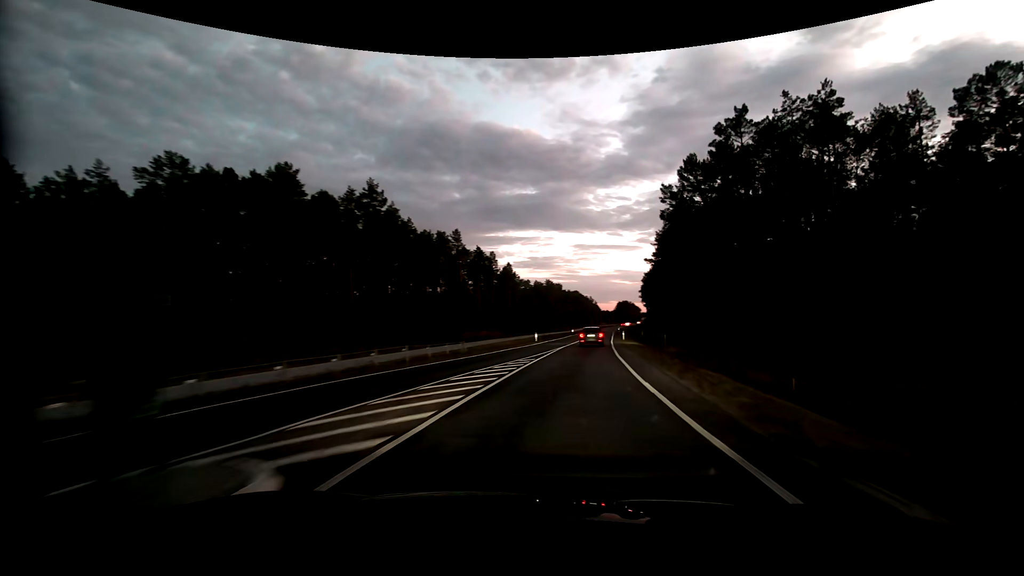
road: primary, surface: asphalt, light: Dusk
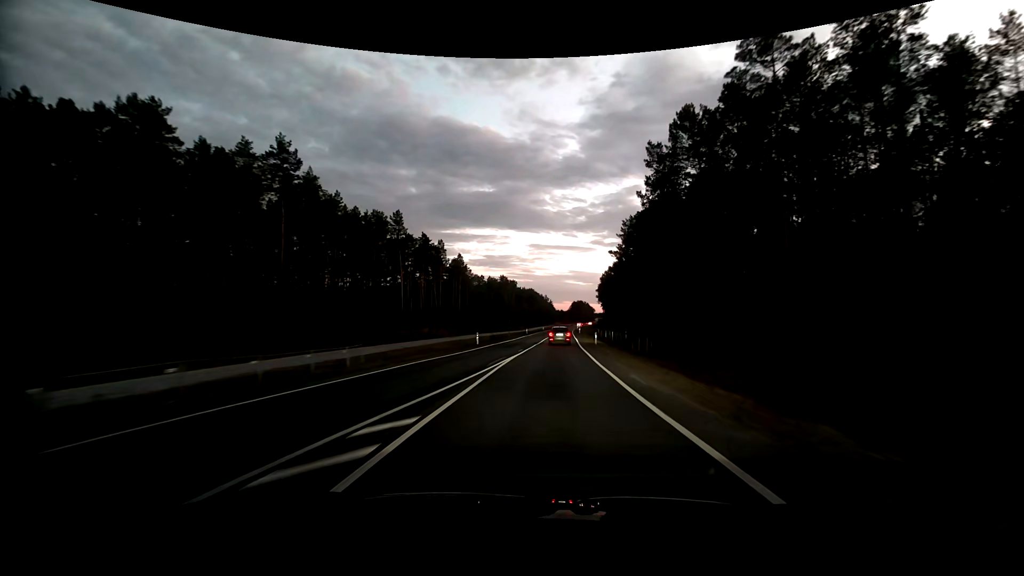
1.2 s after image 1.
(+0.8, +15.3) m; +5°
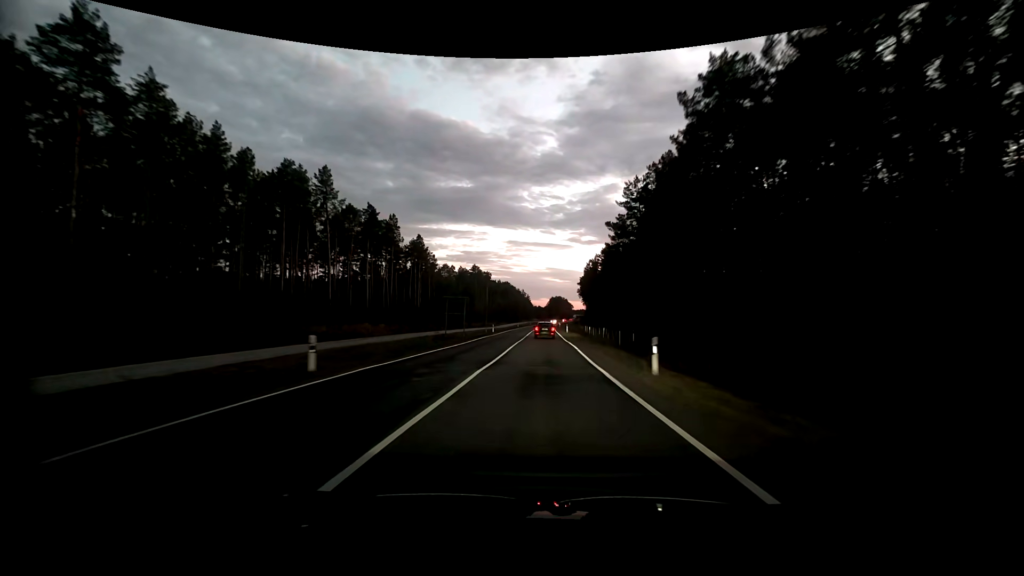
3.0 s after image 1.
(+0.8, +26.5) m; +3°
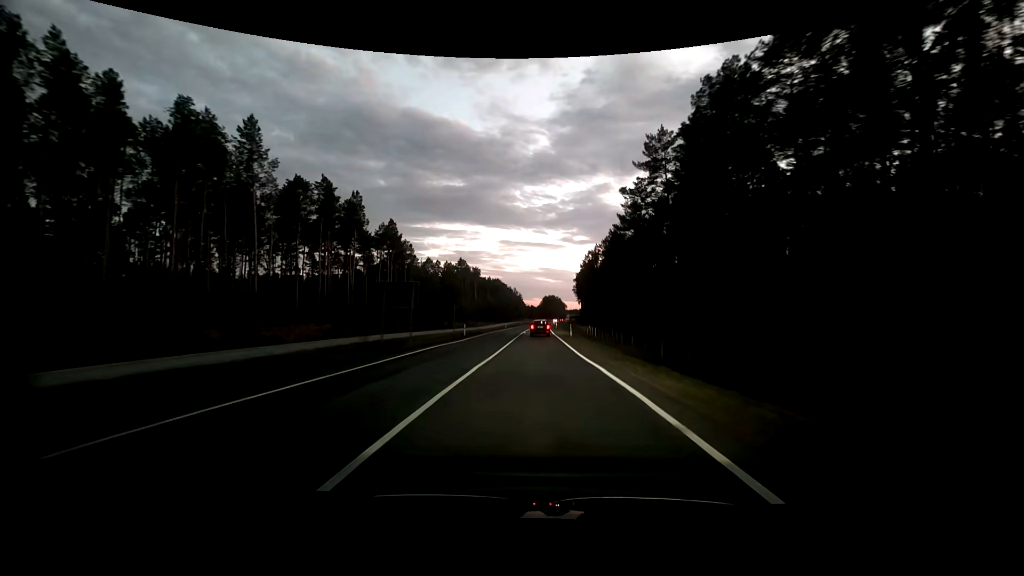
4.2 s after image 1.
(+0.1, +19.5) m; +1°
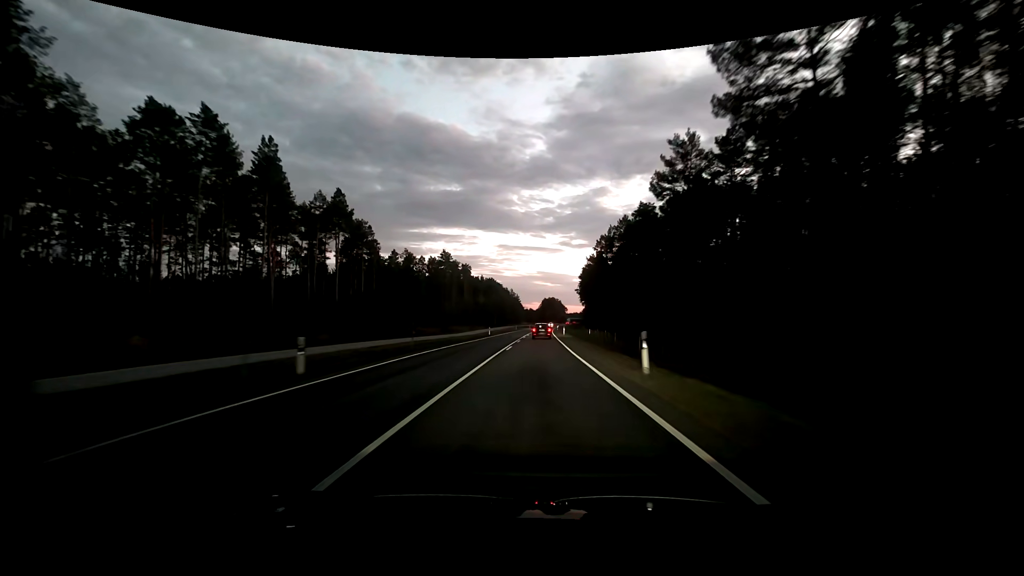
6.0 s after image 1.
(+0.2, +30.8) m; 0°
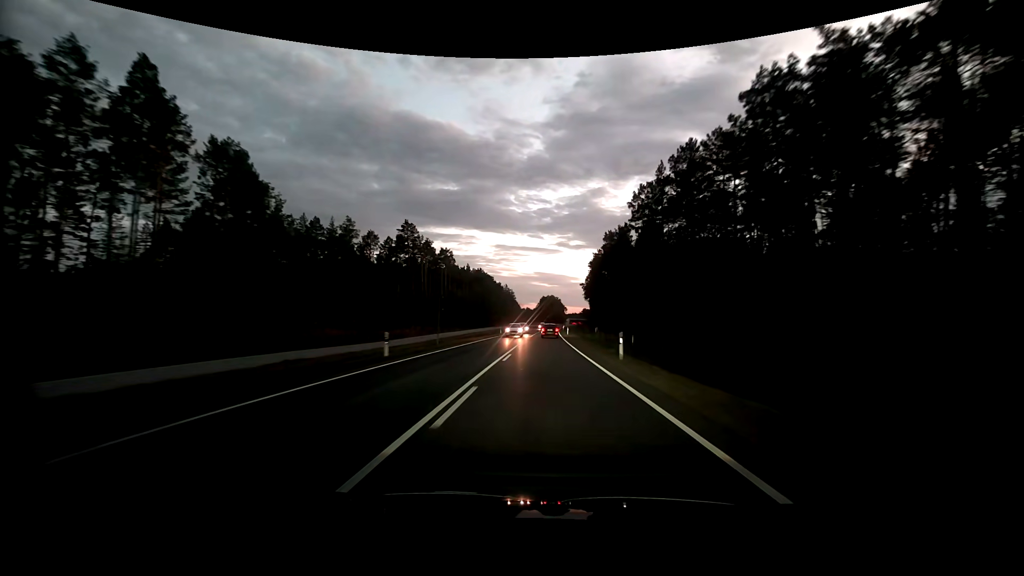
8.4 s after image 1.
(-0.1, +43.6) m; 0°
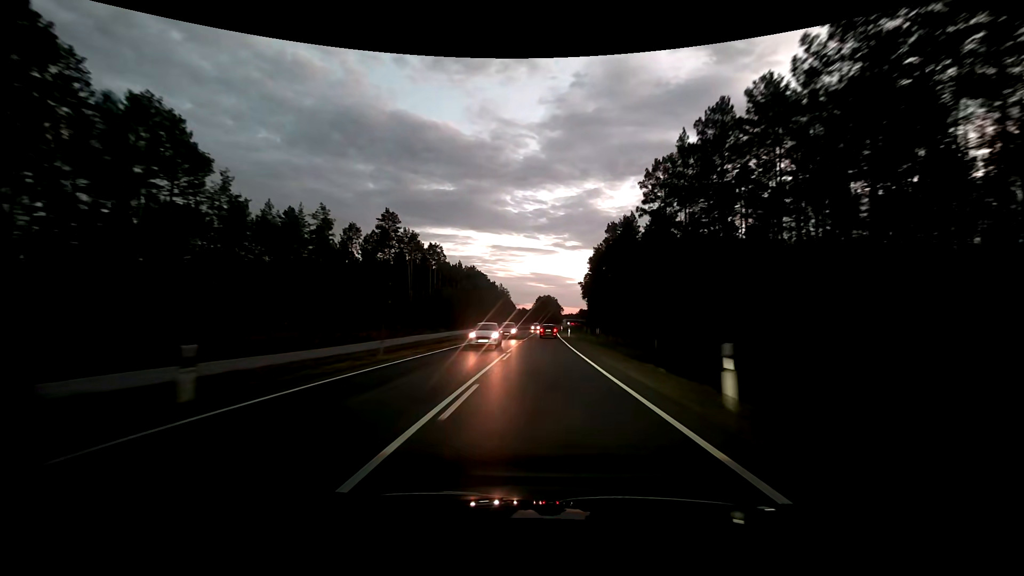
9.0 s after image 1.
(+0.1, +11.5) m; 0°
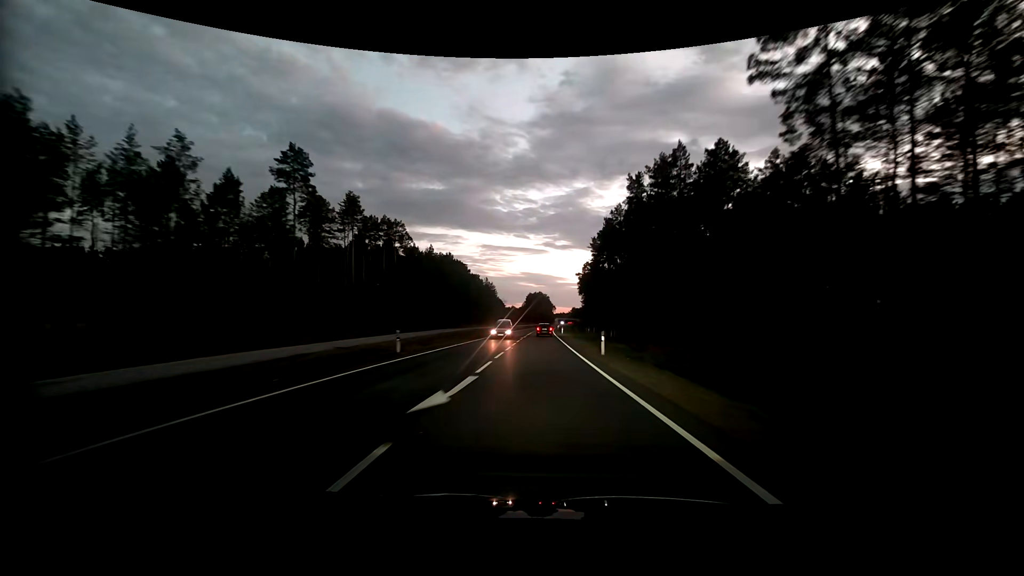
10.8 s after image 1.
(+0.4, +35.9) m; +1°
(0, +10) (0, +20) (0, +30) (0, +40) (+1, +50) (+1, +60) (+1, +70) (+1, +80) (+2, +90) (+2, +100) m
